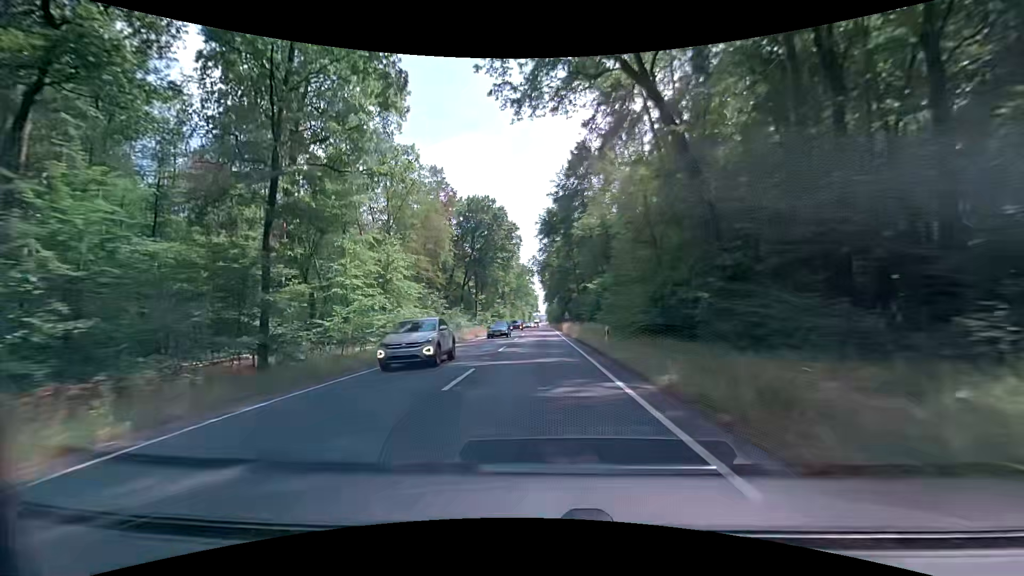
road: primary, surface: asphalt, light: Day
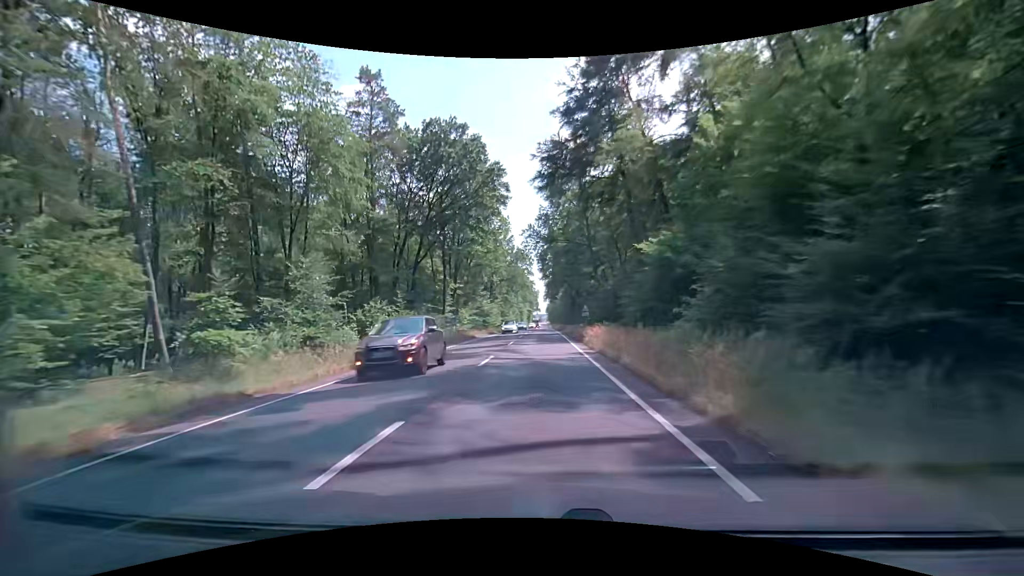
(+0.2, +31.0) m; 0°
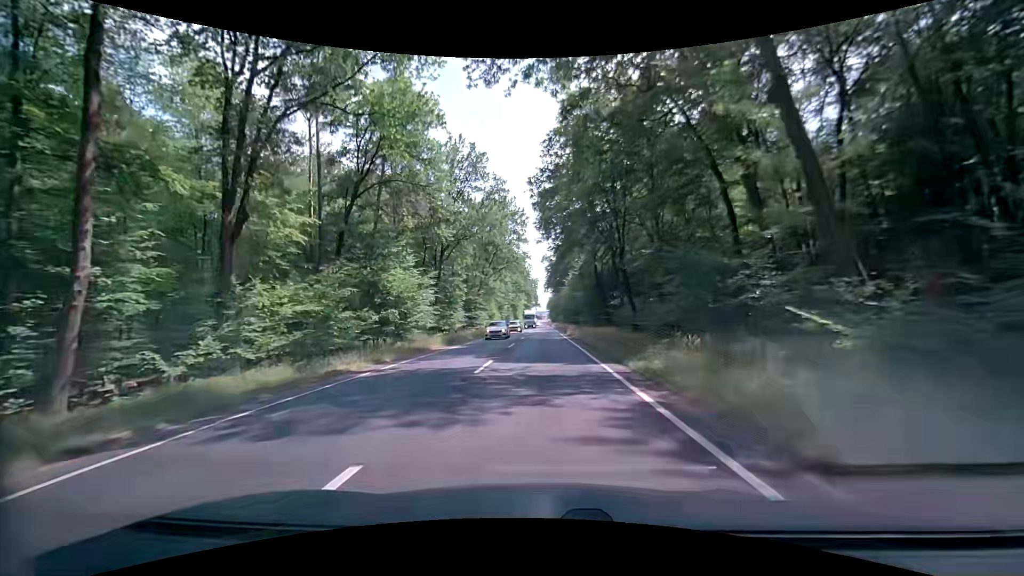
(+0.2, +50.1) m; +1°
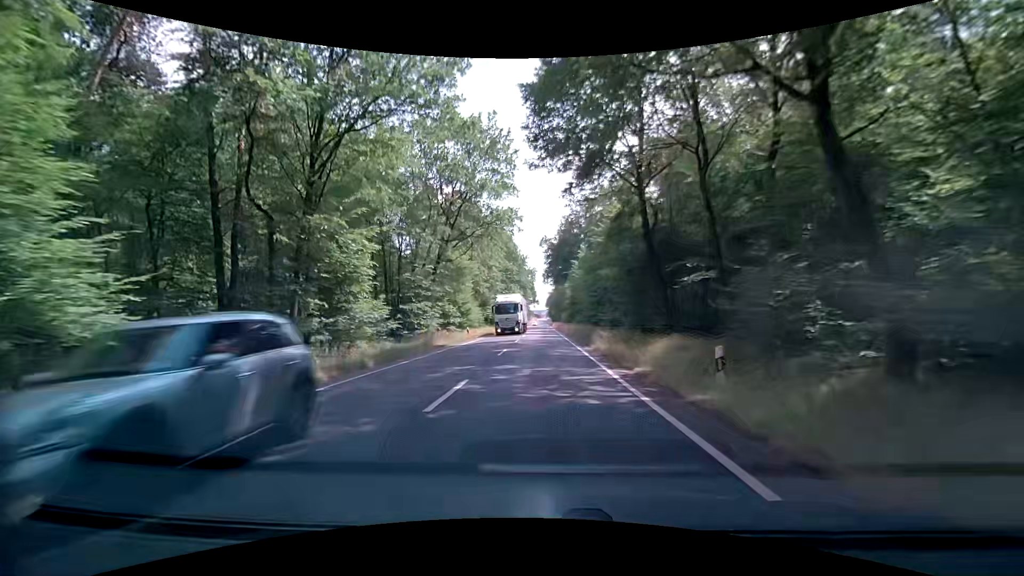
(-0.5, +29.4) m; -1°
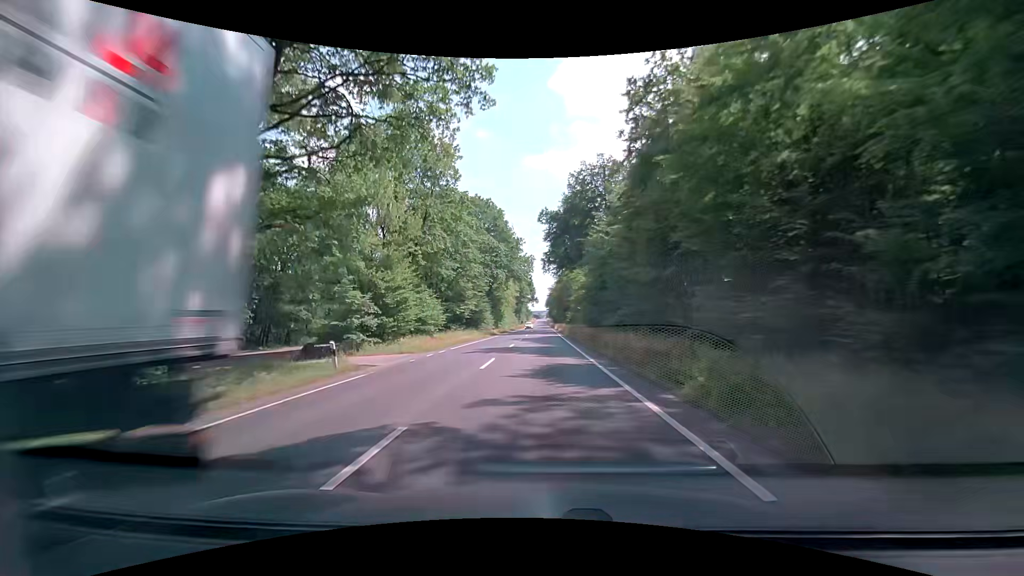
(+0.2, +29.2) m; +1°
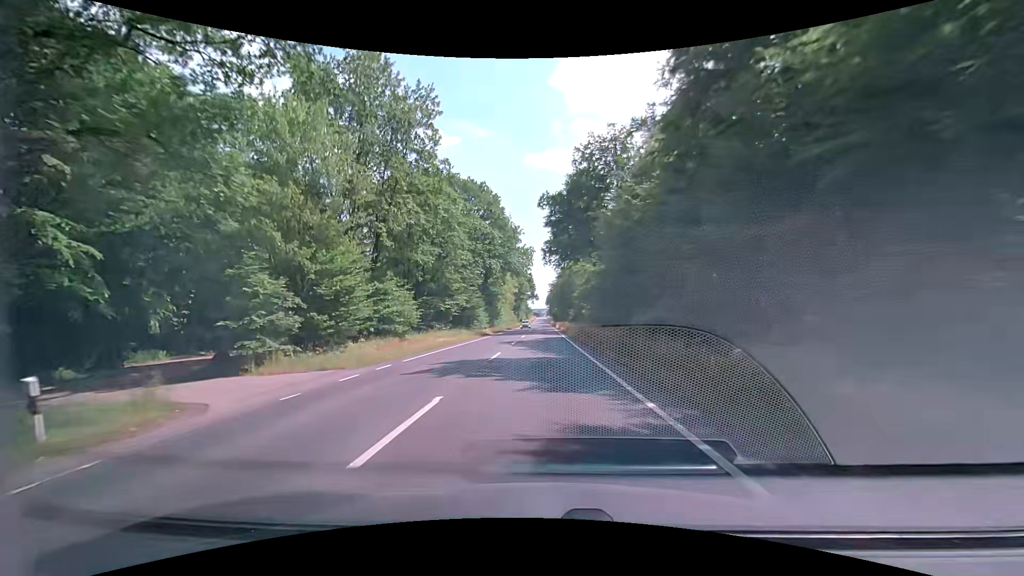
(-0.1, +9.7) m; 0°
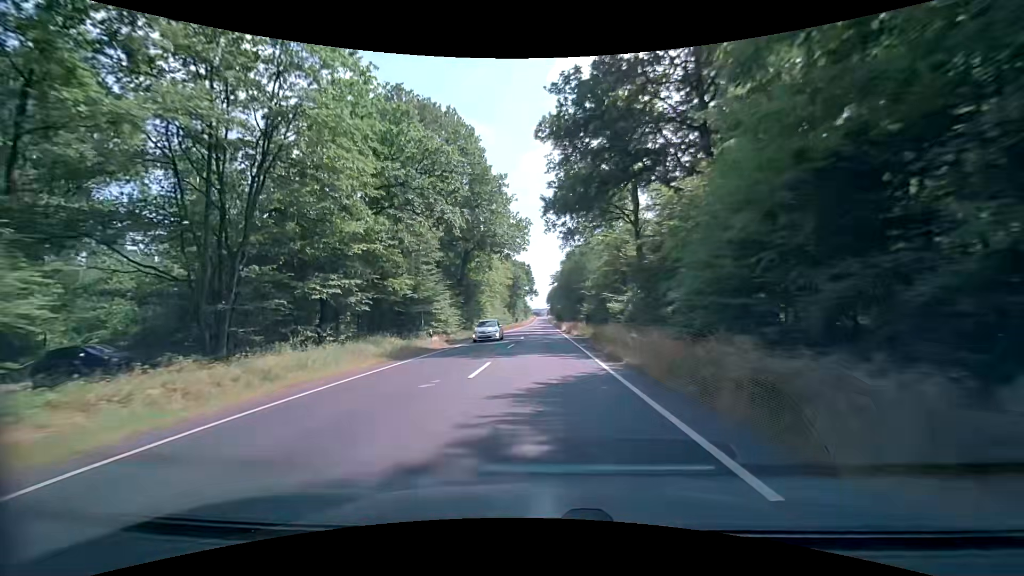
(-0.2, +29.1) m; -1°
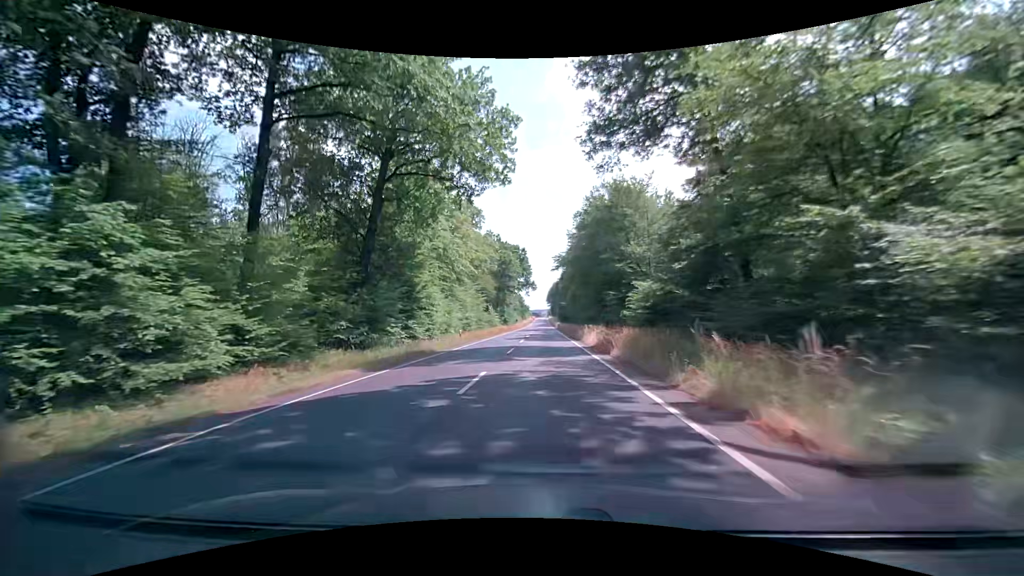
(+0.1, +38.7) m; 0°
(0, +10) (0, +20) (0, +30) (0, +40) (+1, +50) (+1, +60) (+1, +70) (+1, +80) (+1, +90) (+1, +100) m
